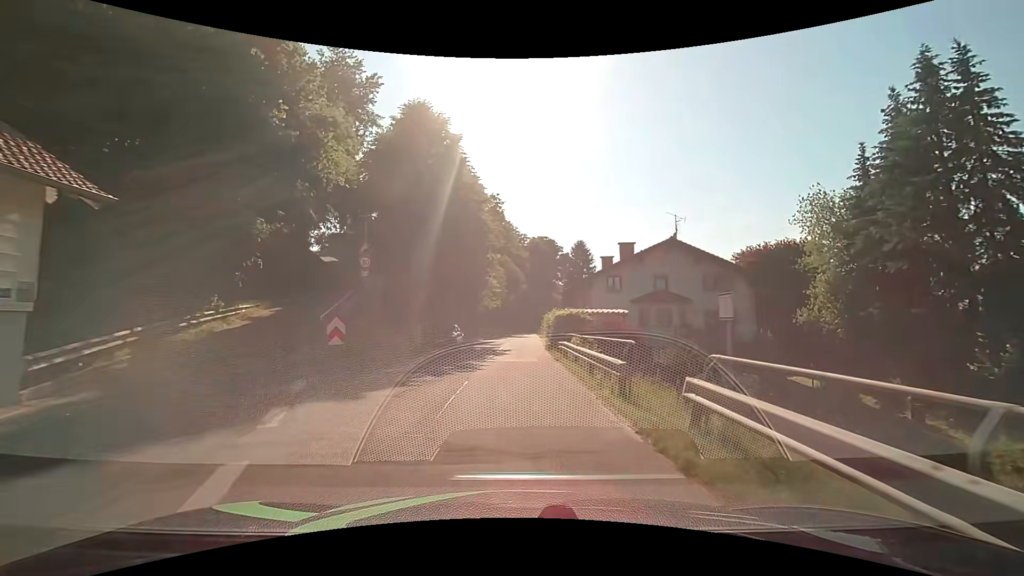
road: unclassified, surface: asphalt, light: Day
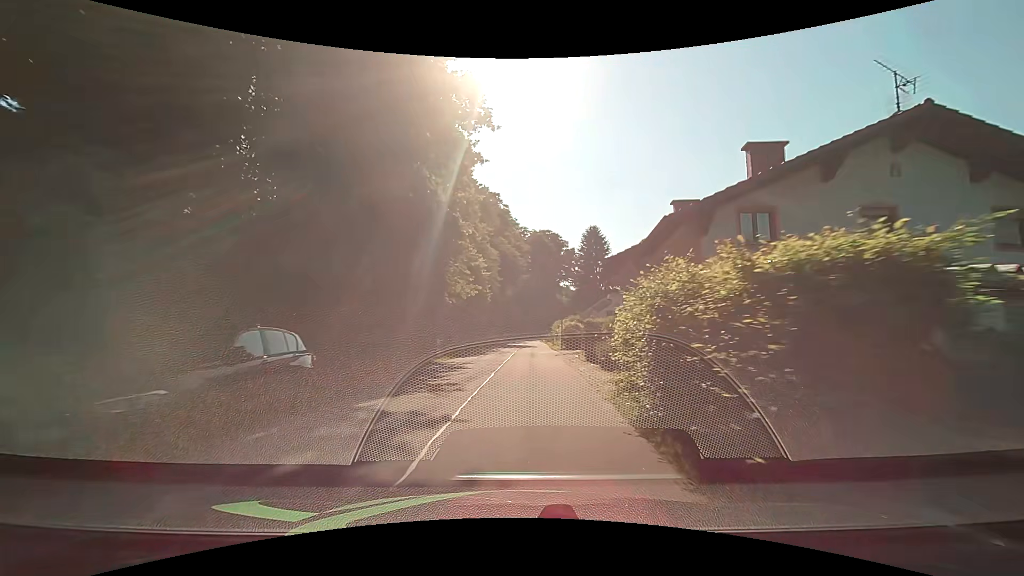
(+0.1, +23.0) m; 0°
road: residential
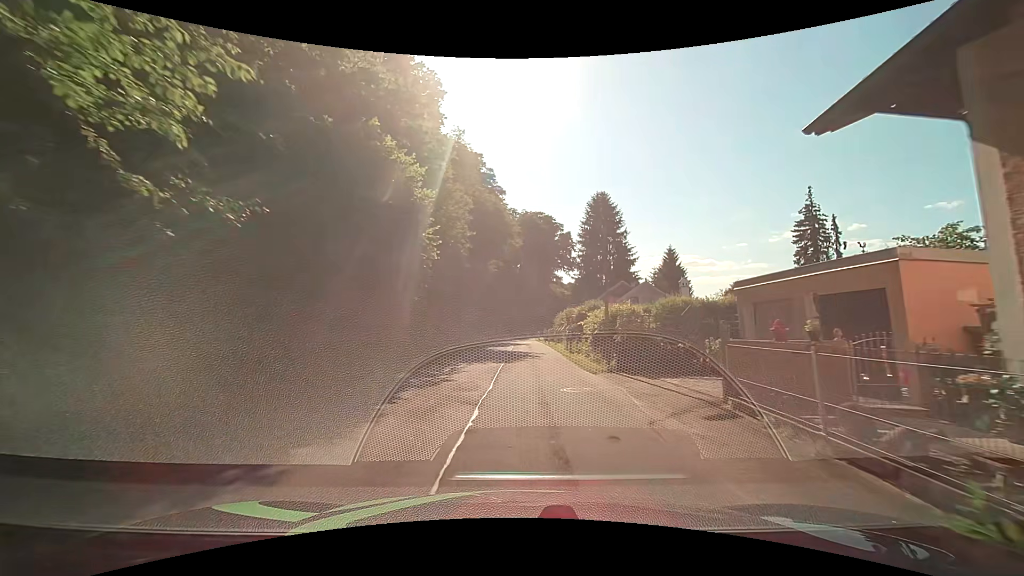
(+0.5, +22.6) m; +2°
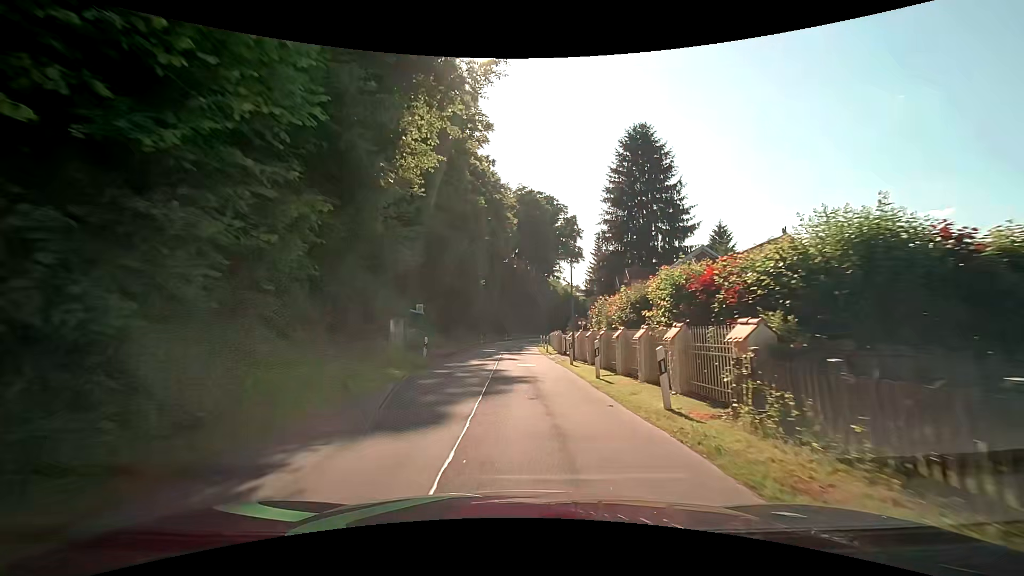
(+0.3, +29.2) m; +1°
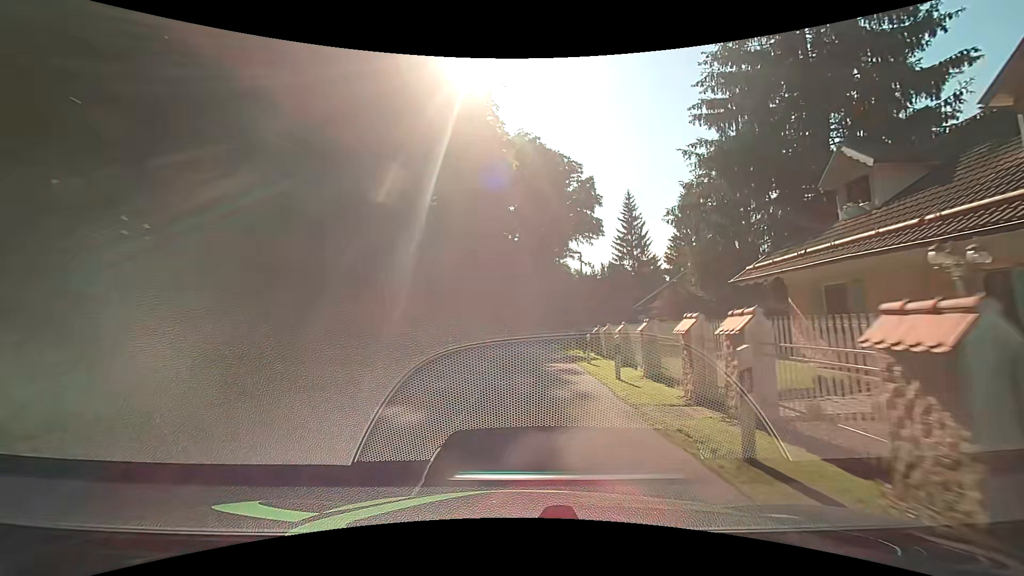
(-0.2, +30.0) m; -1°
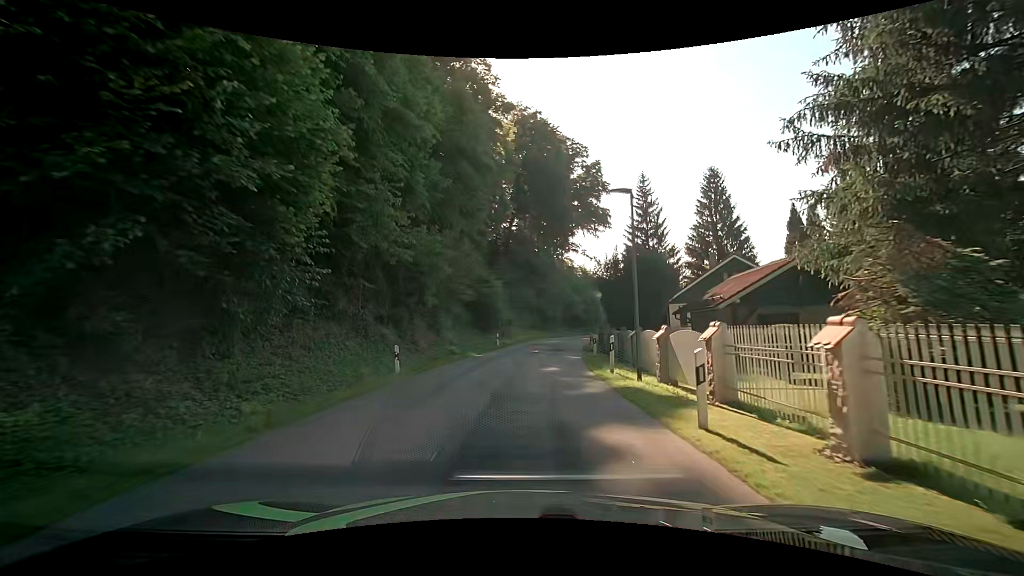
(+0.1, +11.3) m; +2°
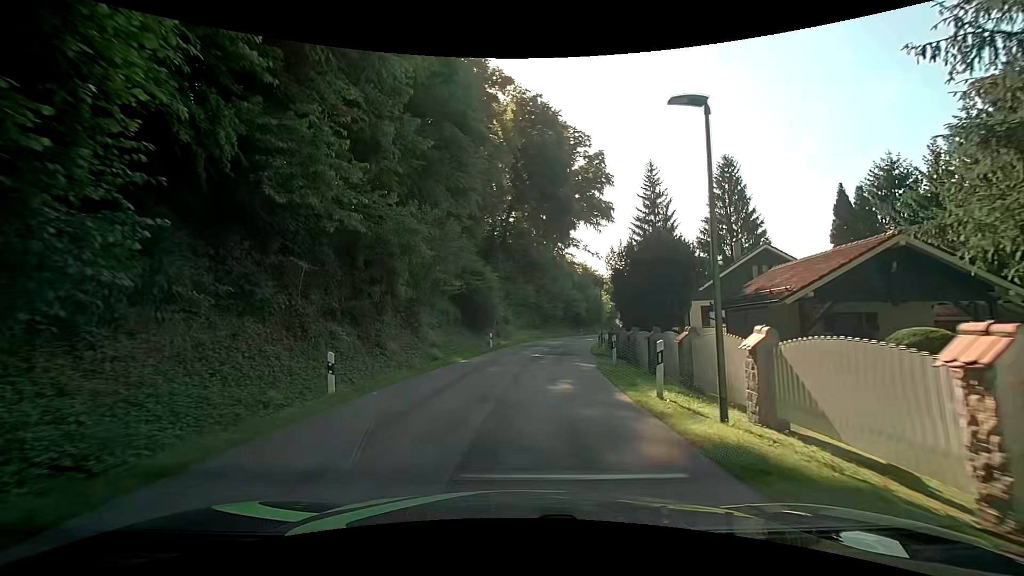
(-0.1, +5.3) m; 0°
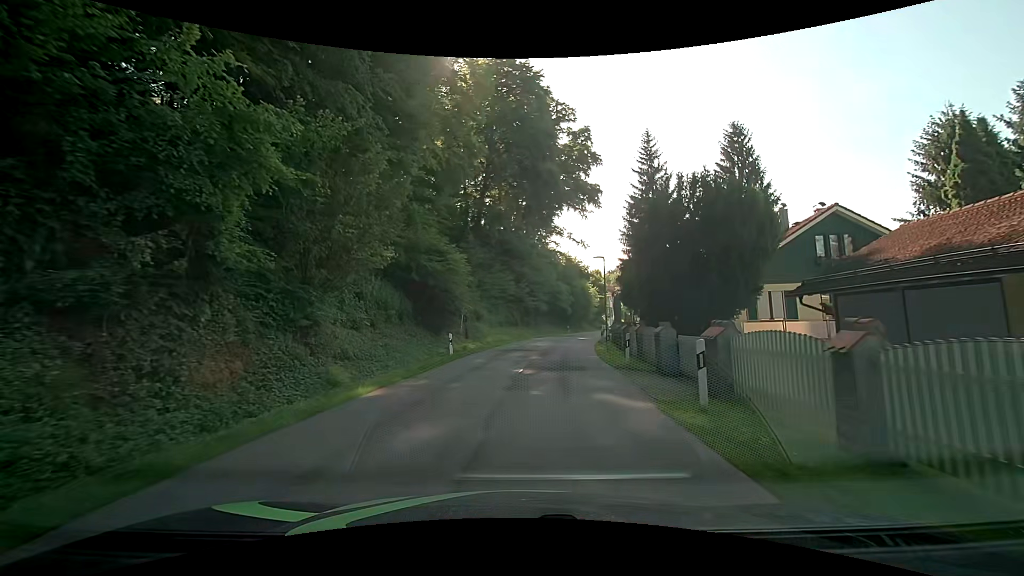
(+0.1, +10.1) m; +2°
